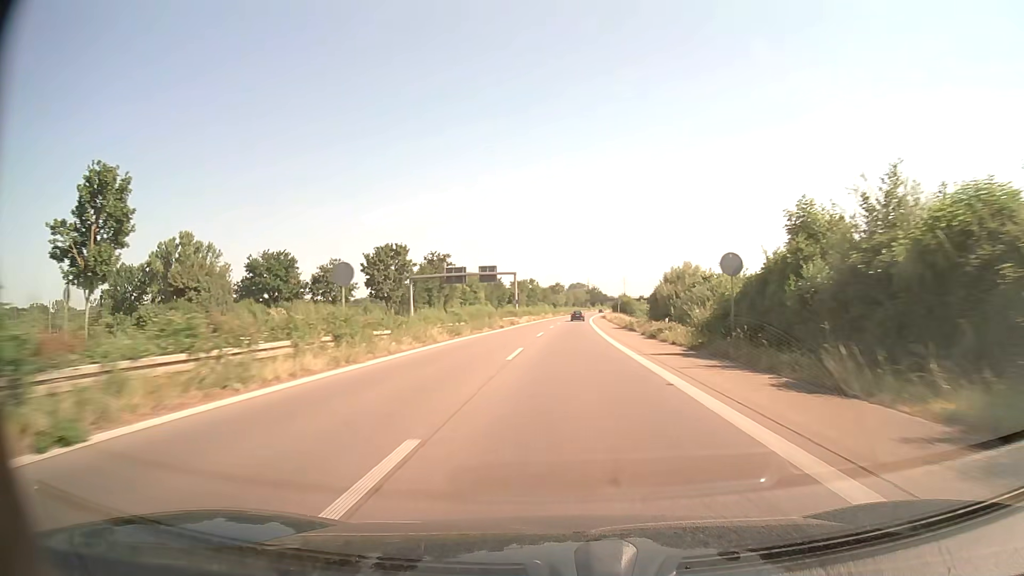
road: trunk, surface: asphalt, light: Day
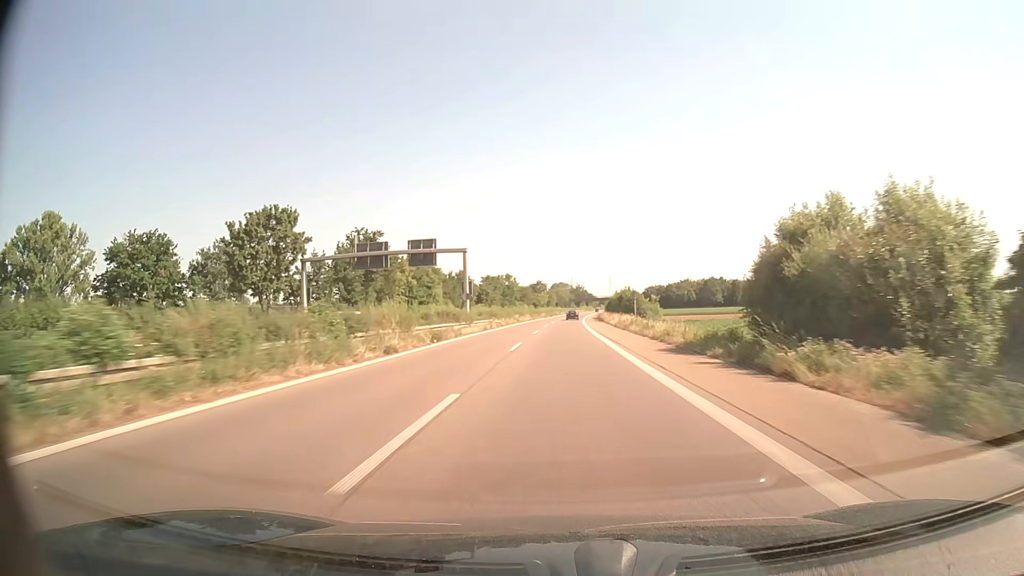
(+0.5, +32.4) m; +2°
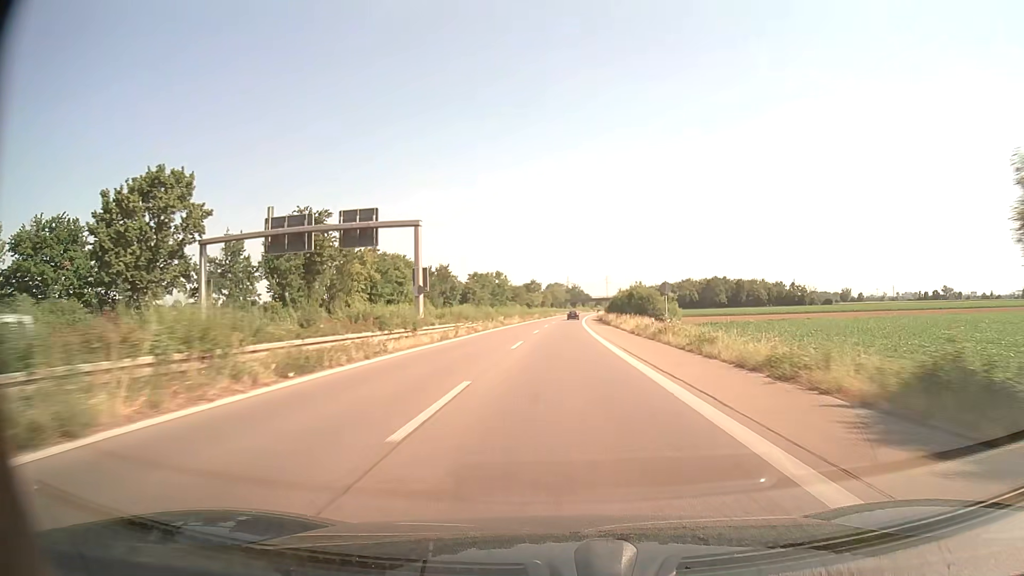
(0.0, +16.2) m; 0°
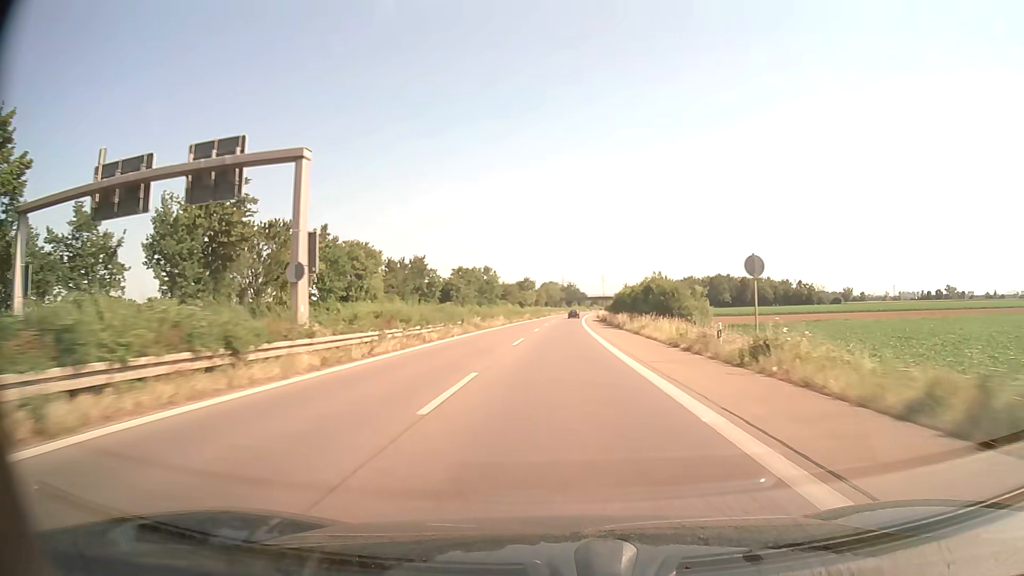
(+0.1, +16.2) m; +1°
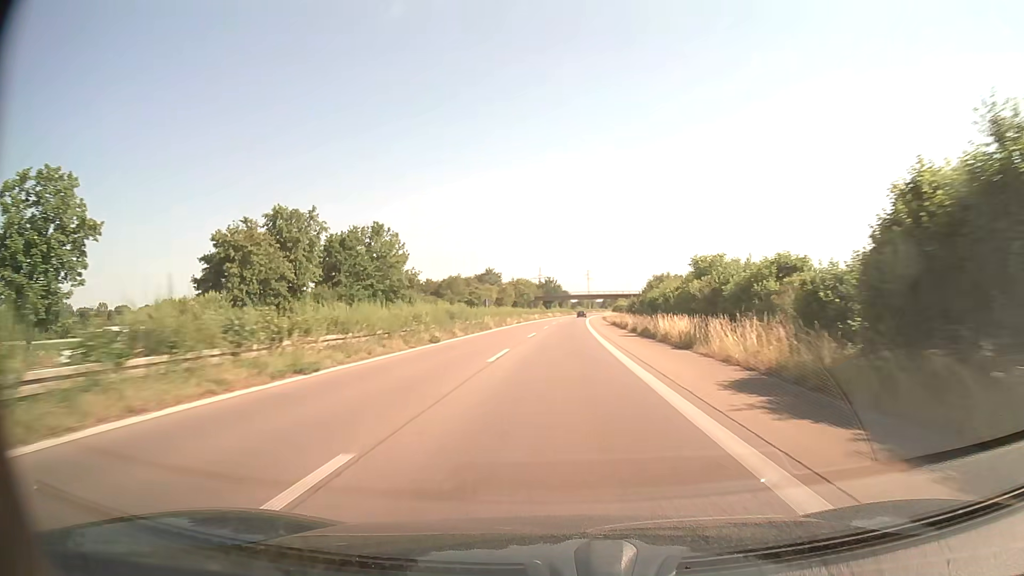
(+1.3, +81.0) m; +2°
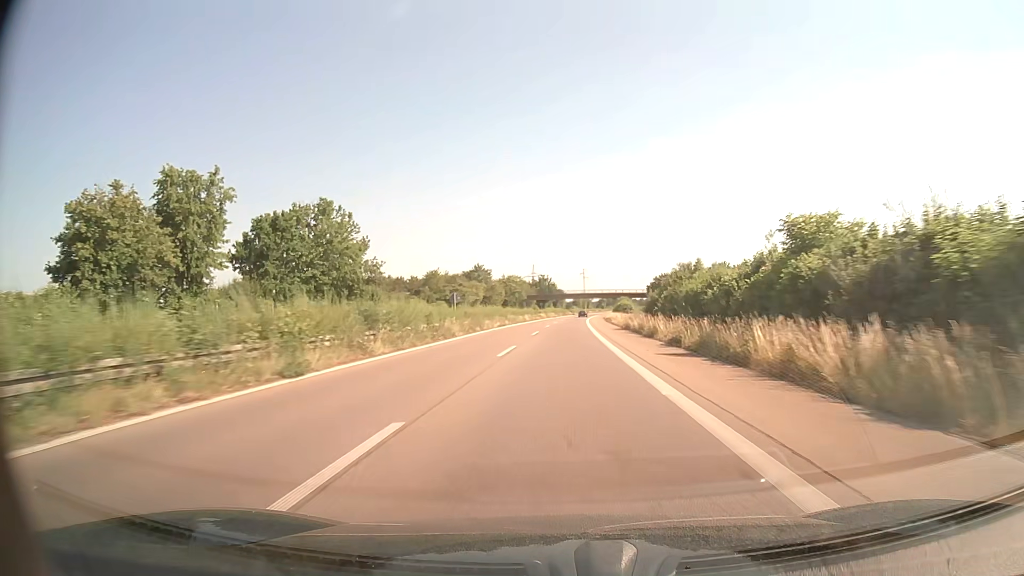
(+0.1, +16.2) m; 0°
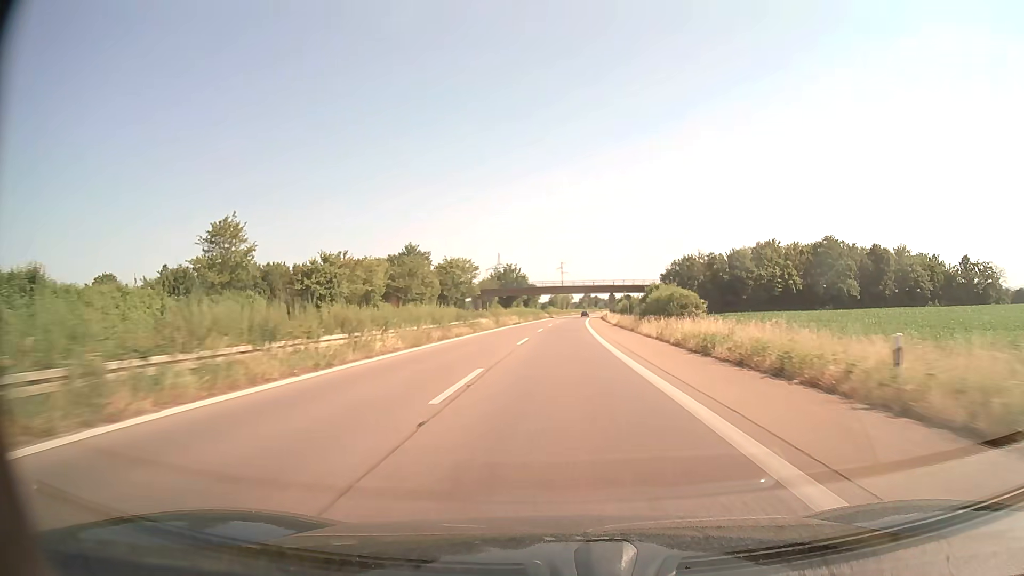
(+1.2, +64.7) m; +2°
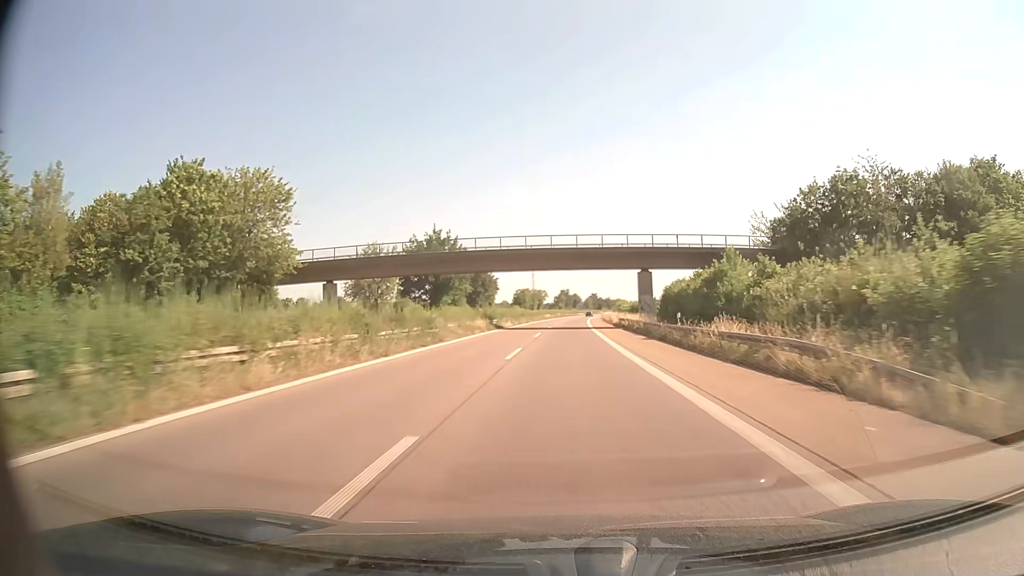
(+1.5, +80.7) m; +2°
(0, +10) (0, +20) (0, +30) (0, +40) (+1, +50) (+1, +60) (+1, +70) (+2, +80) (+2, +90) (+2, +100) m
